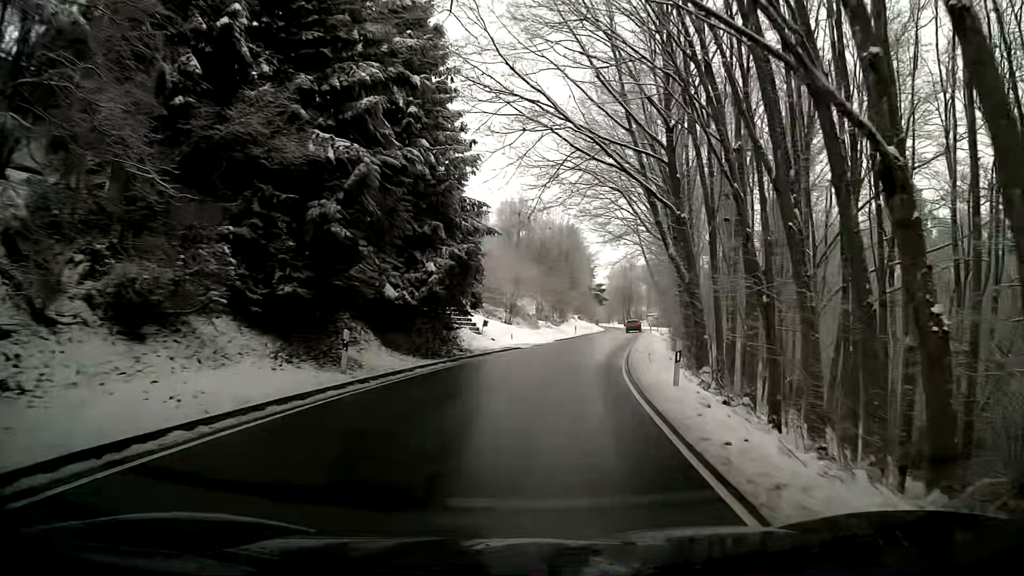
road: secondary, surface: asphalt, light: Day
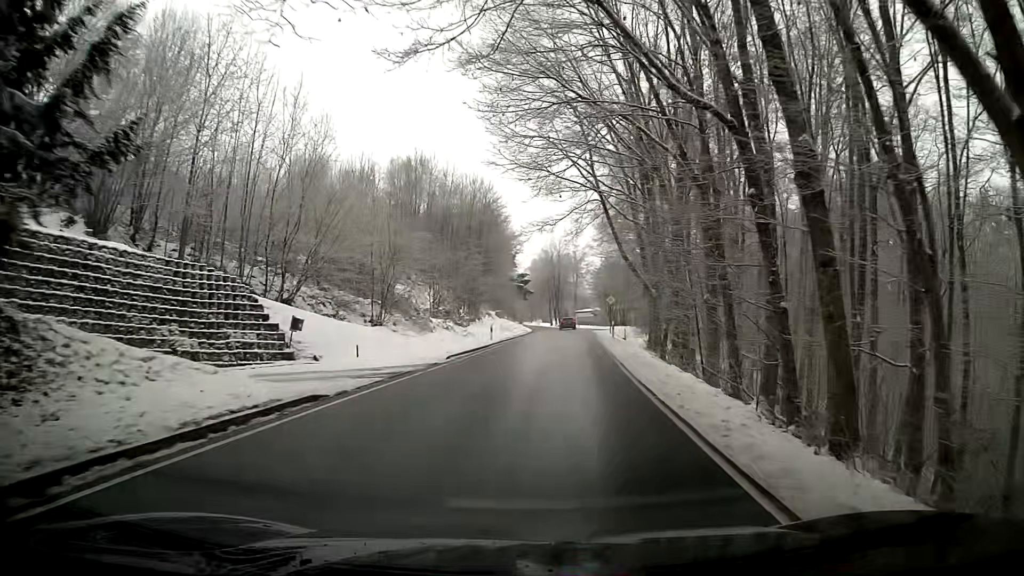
(+1.2, +24.6) m; +6°
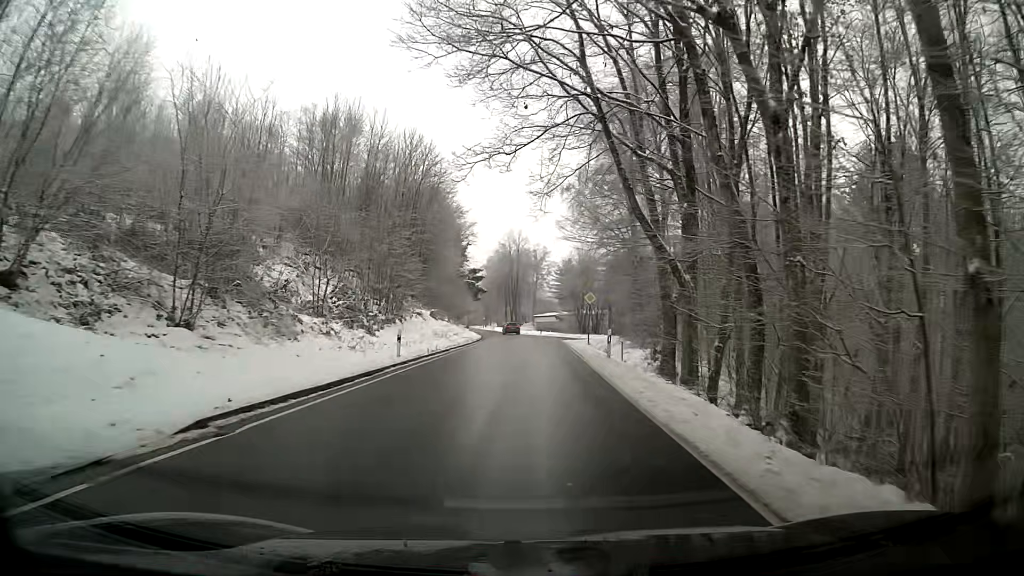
(+0.7, +16.8) m; +4°
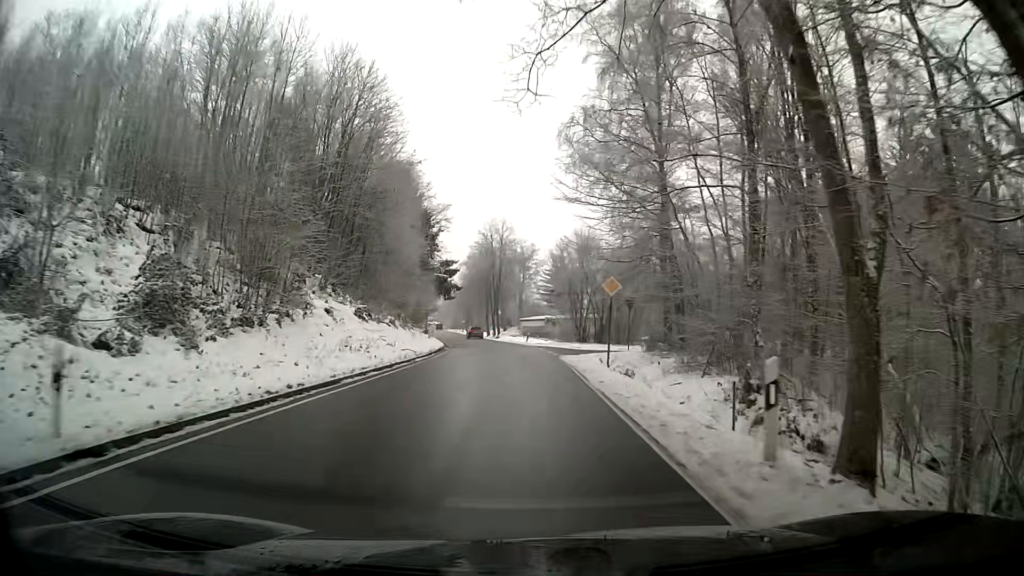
(+0.2, +17.1) m; +1°
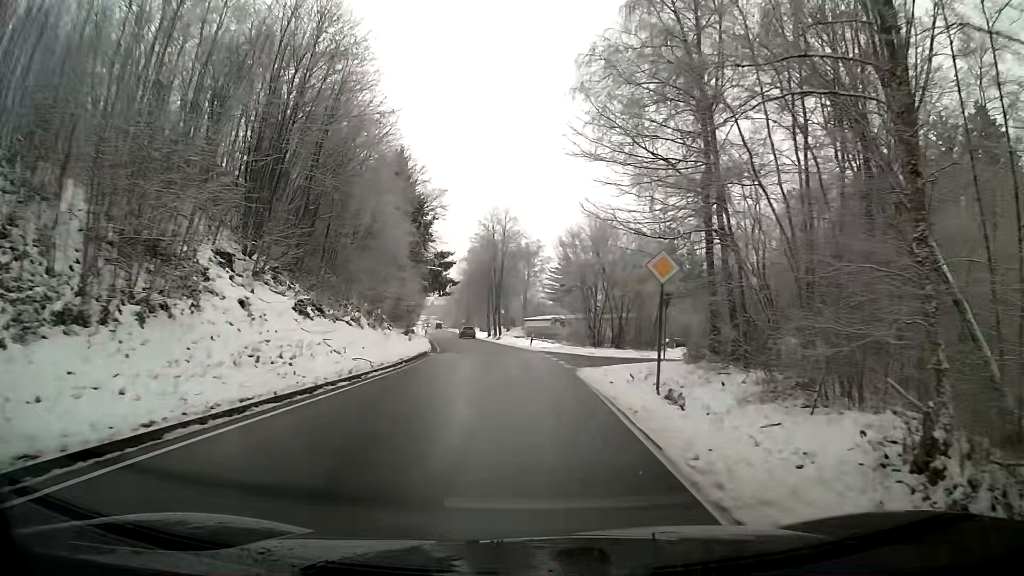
(0.0, +8.6) m; 0°
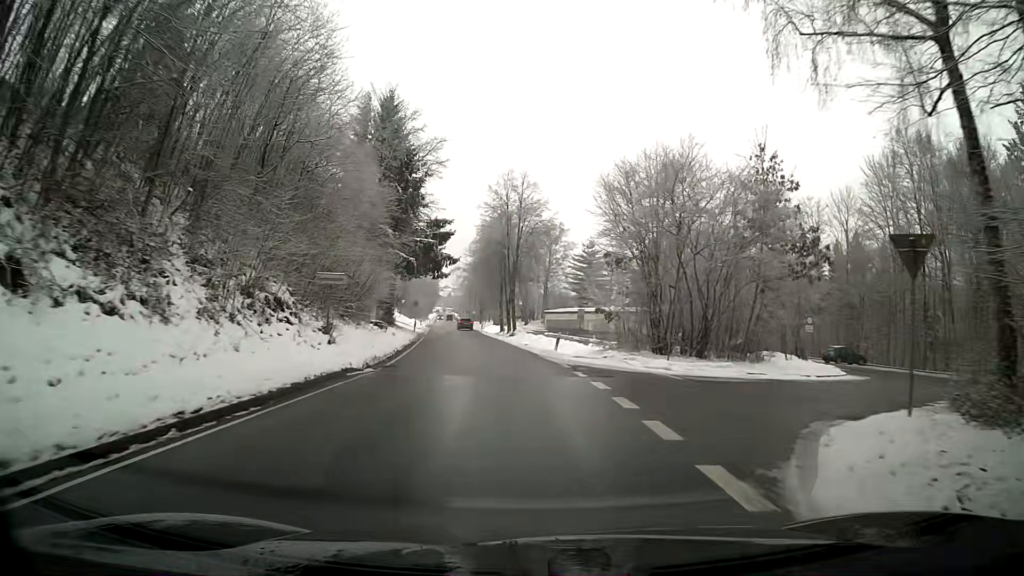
(-0.2, +17.4) m; -1°
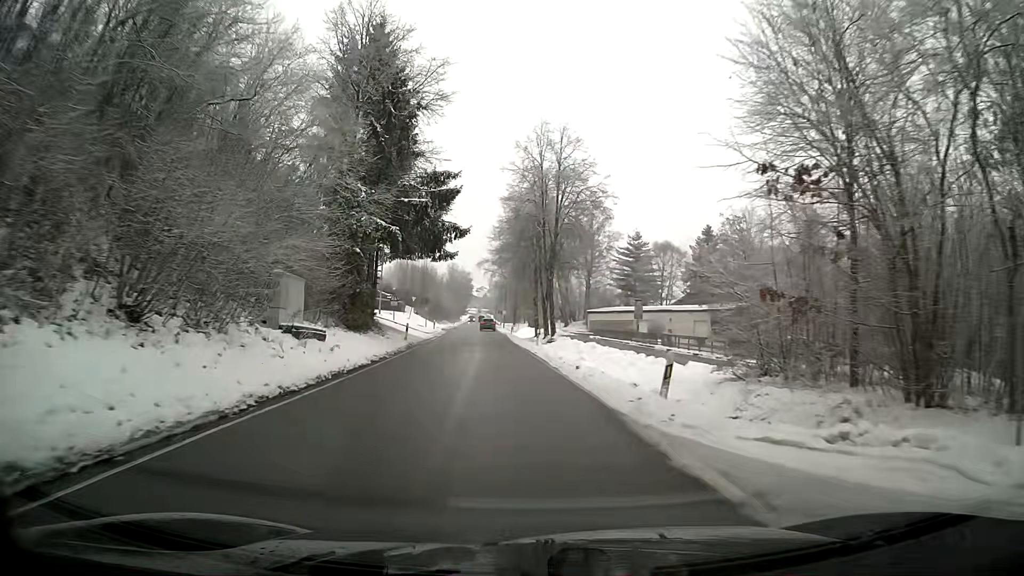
(-0.5, +17.5) m; -4°
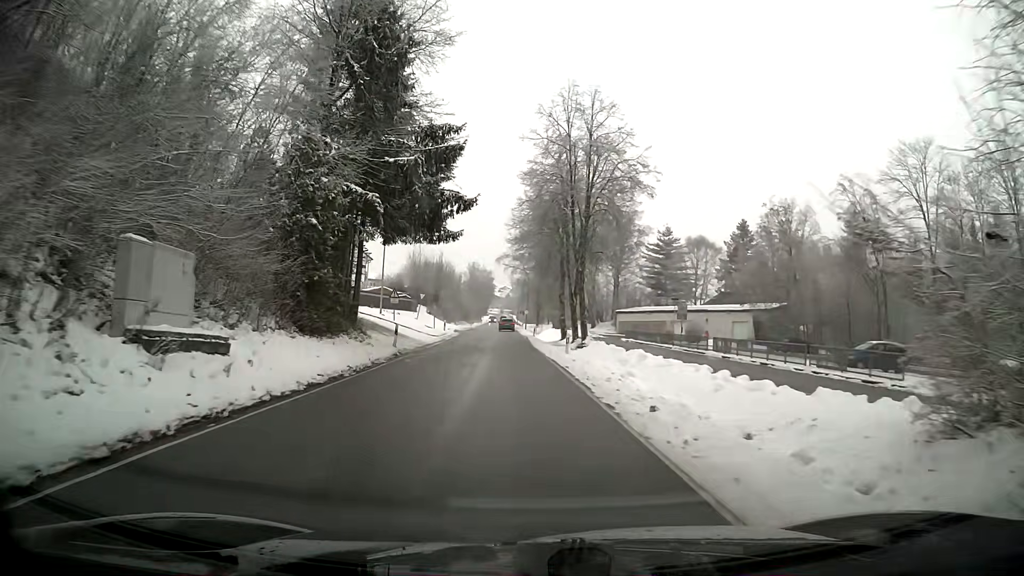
(-0.1, +8.8) m; -2°
(0, +10) (0, +20) (-1, +30) (-1, +40) (-1, +50) (-2, +60) (-2, +70) (-2, +80) (-3, +90) (-3, +100) m
